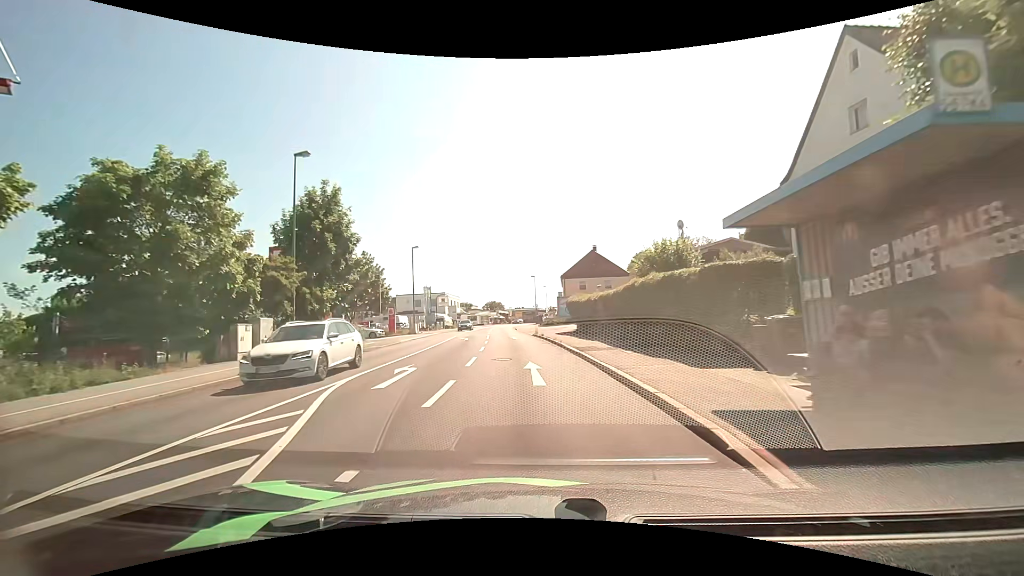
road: tertiary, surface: asphalt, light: Day
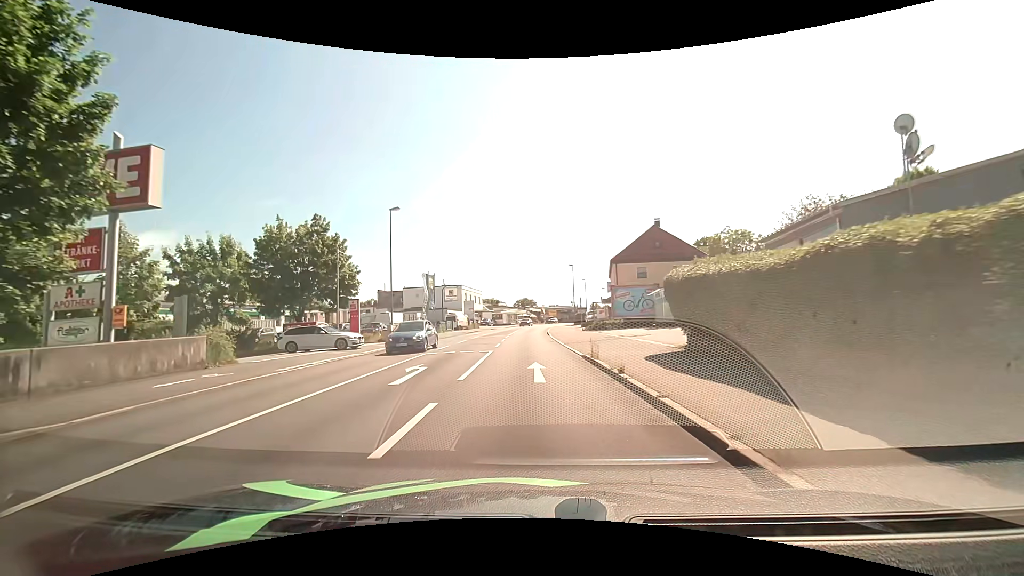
(-0.6, +20.9) m; -5°
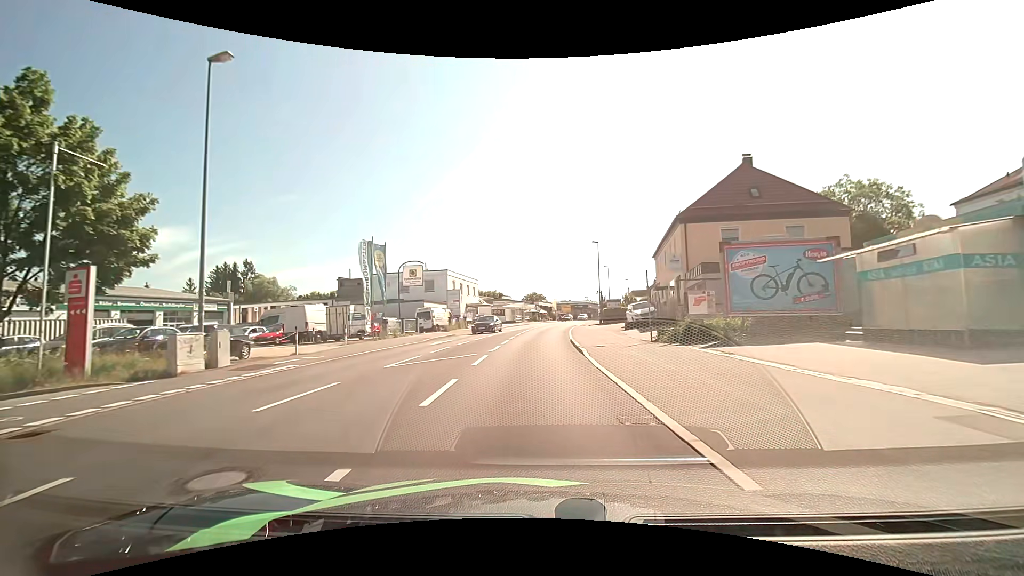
(+0.1, +22.8) m; 0°
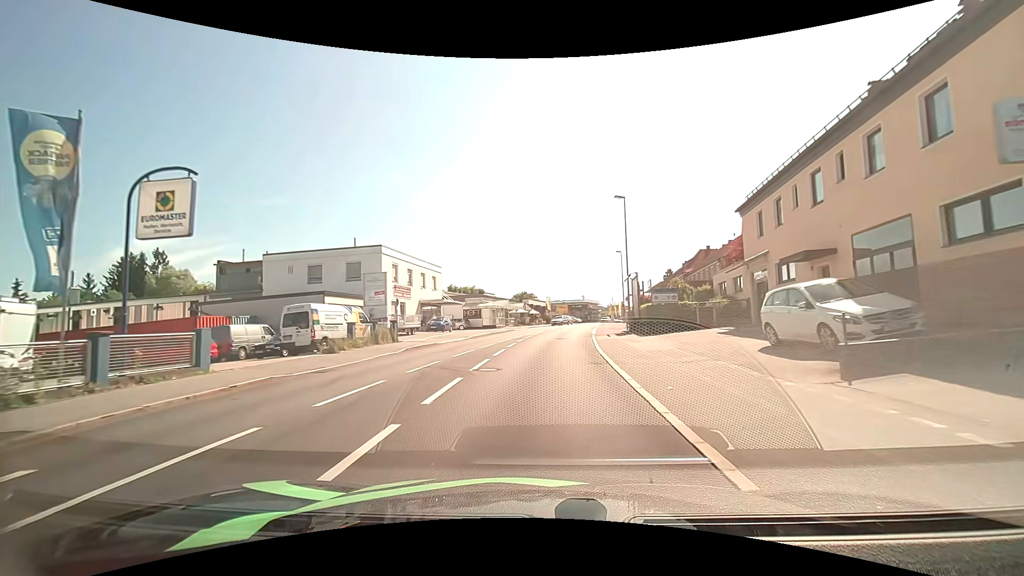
(+0.1, +24.6) m; +1°
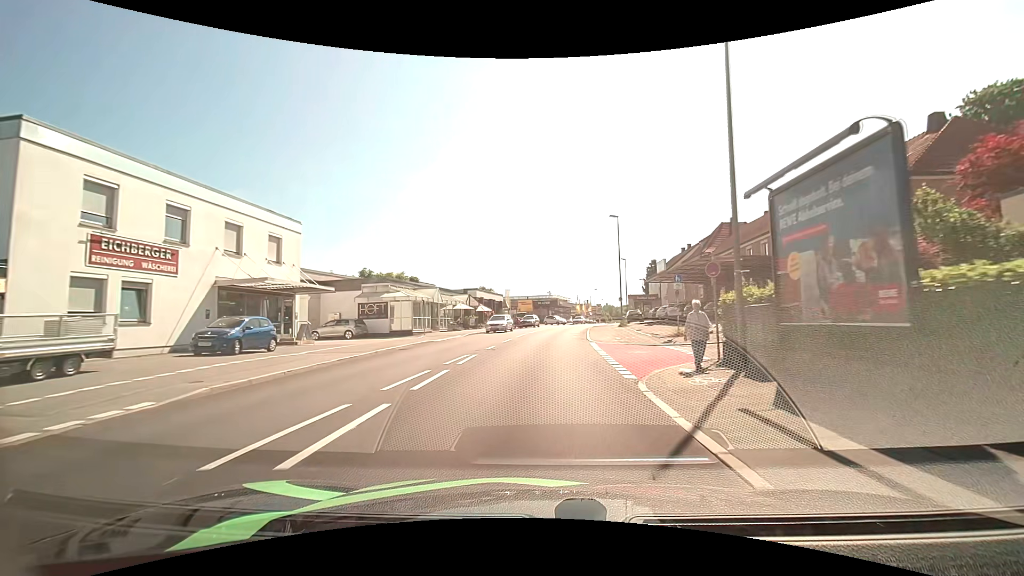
(+1.2, +26.1) m; +4°
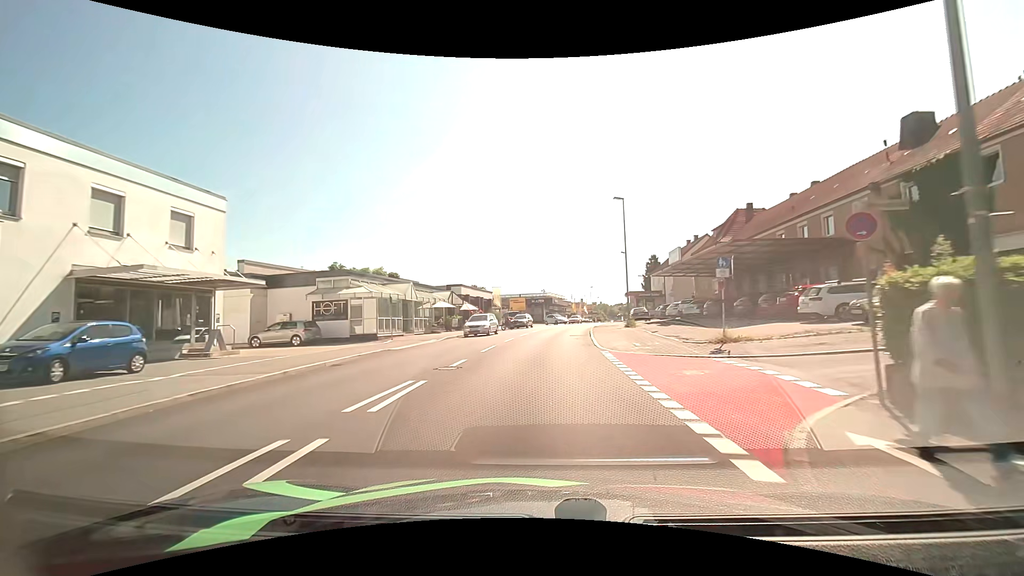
(+0.1, +6.6) m; +1°
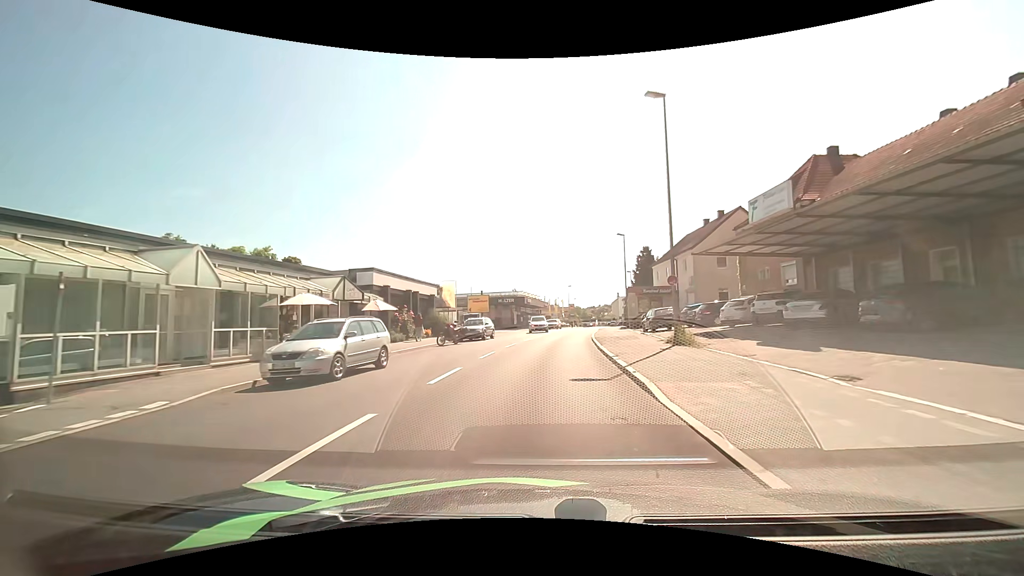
(+0.5, +19.5) m; +4°
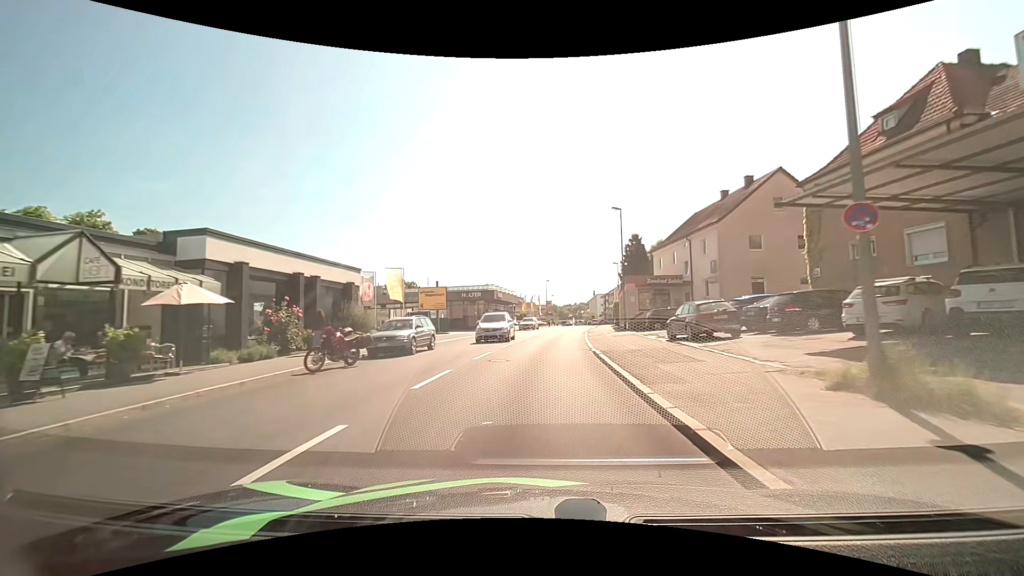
(+0.3, +12.7) m; +3°
